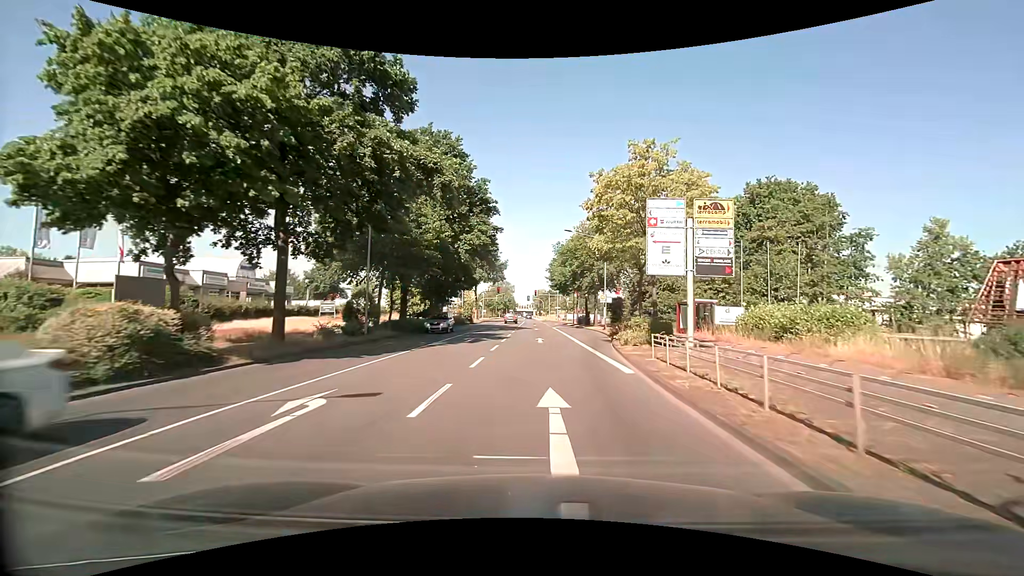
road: secondary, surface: asphalt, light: Day
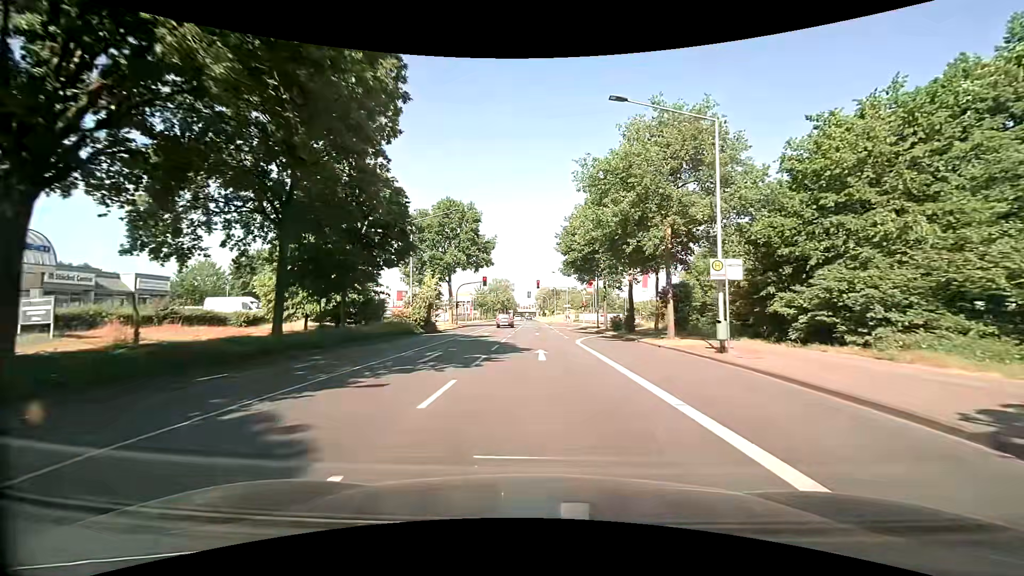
(+0.1, +29.5) m; 0°
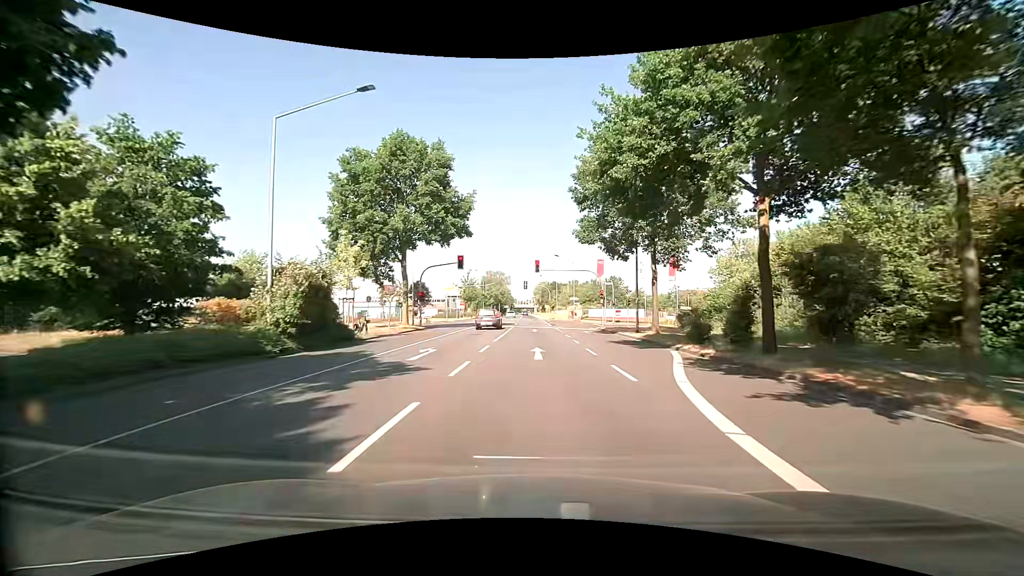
(0.0, +20.9) m; 0°
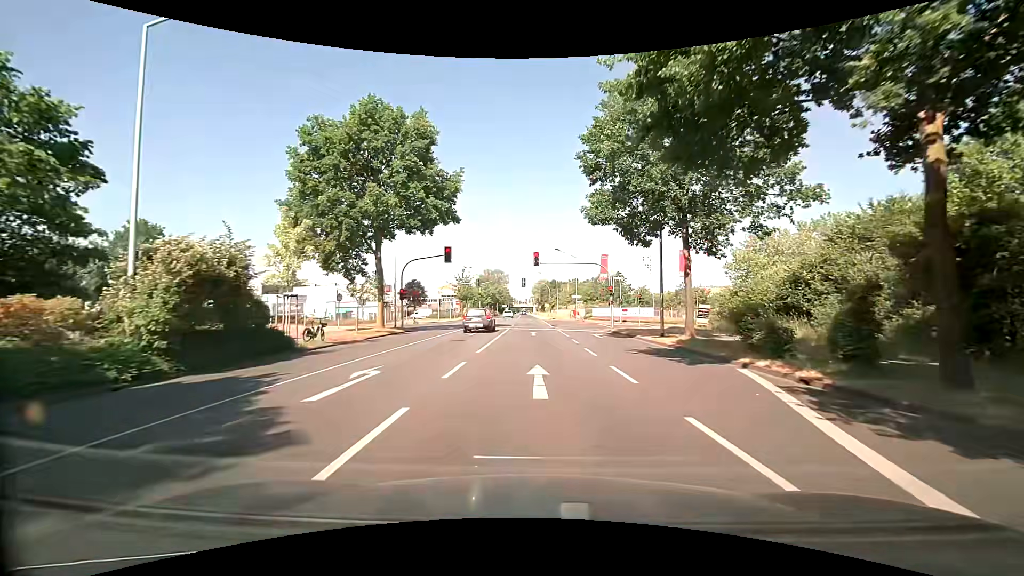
(0.0, +6.3) m; 0°
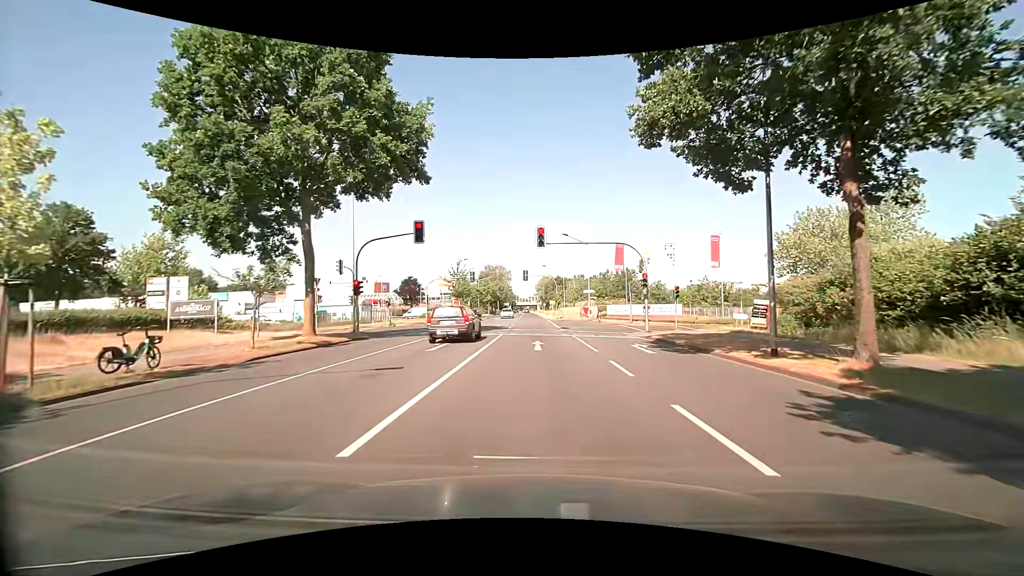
(0.0, +11.2) m; 0°
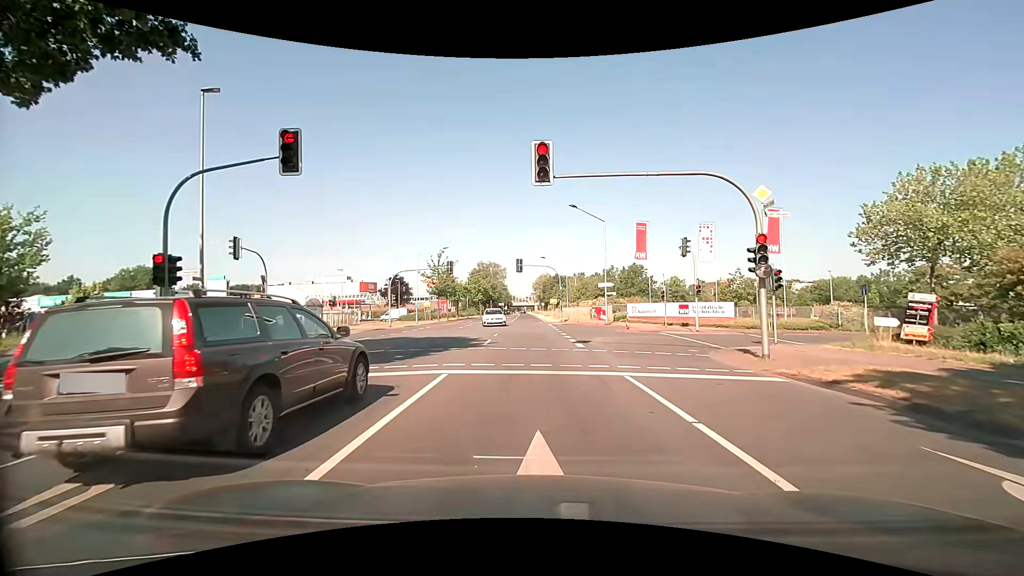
(0.0, +15.3) m; 0°
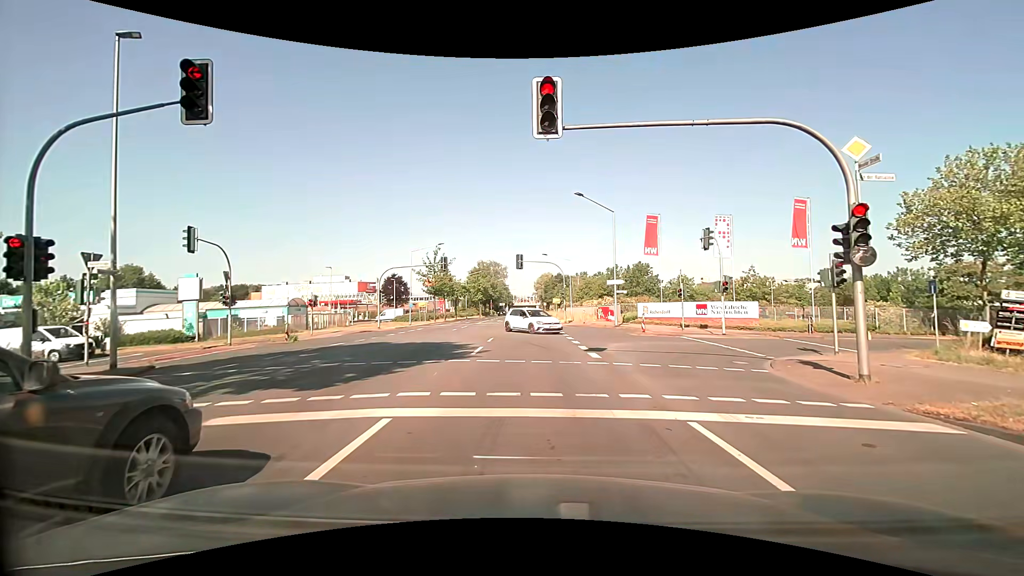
(0.0, +4.0) m; +2°
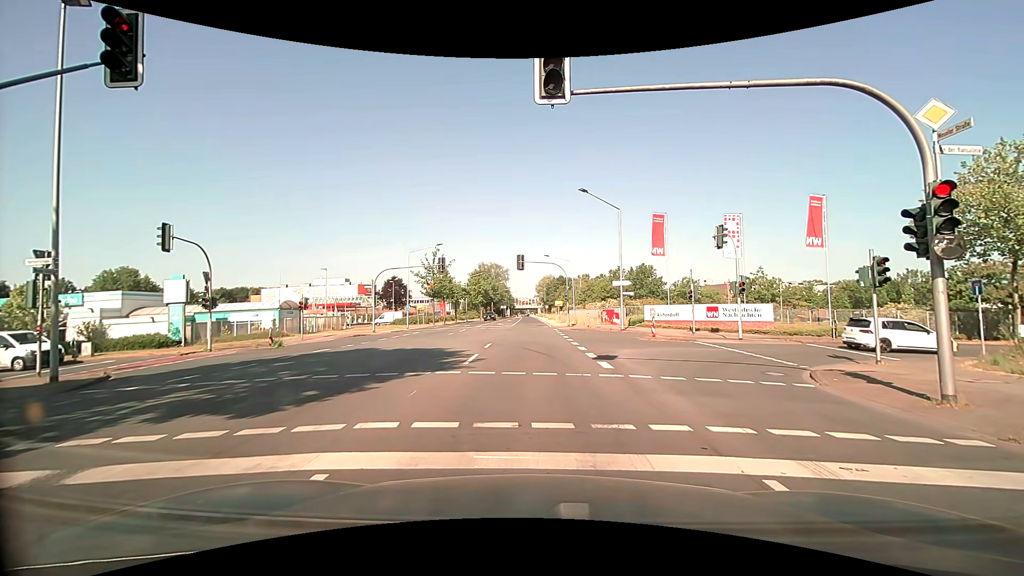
(-0.1, +1.8) m; -3°
(0, +10) (0, +20) (0, +30) (+1, +40) (+1, +50) (+1, +60) (+1, +70) (+1, +80) (+1, +90) (+1, +100) m
